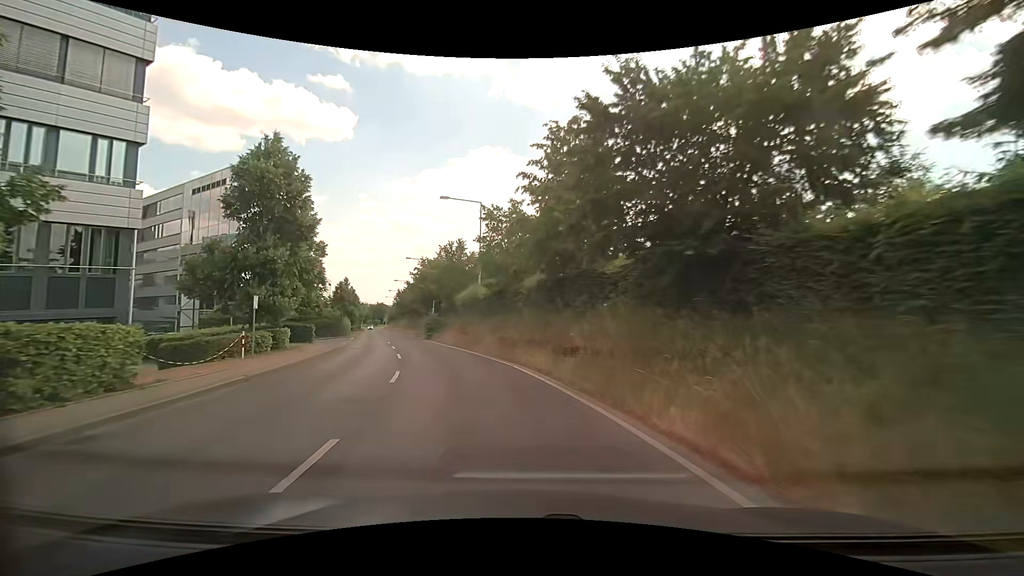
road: tertiary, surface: asphalt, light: Day
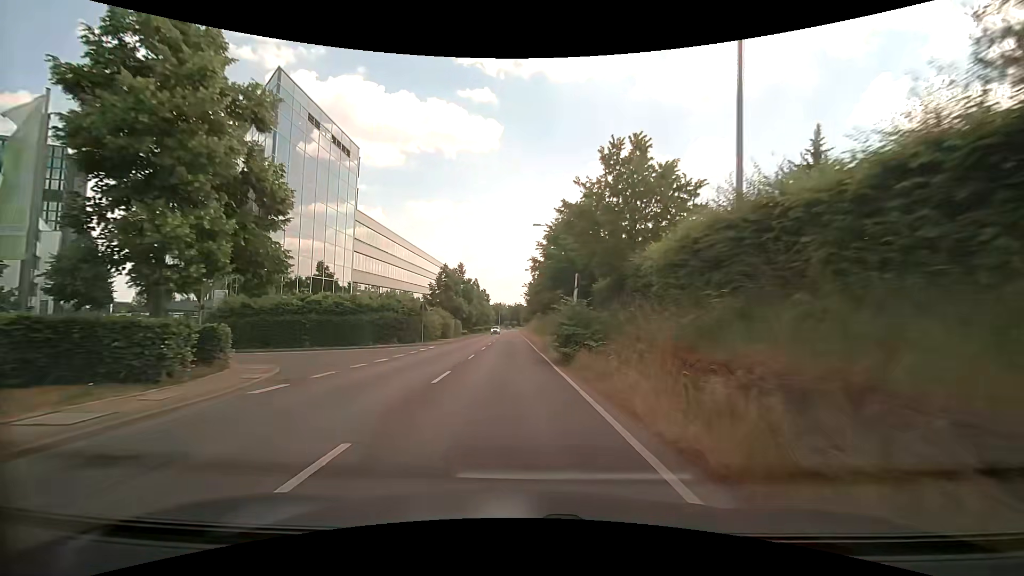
(-4.6, +27.7) m; -16°
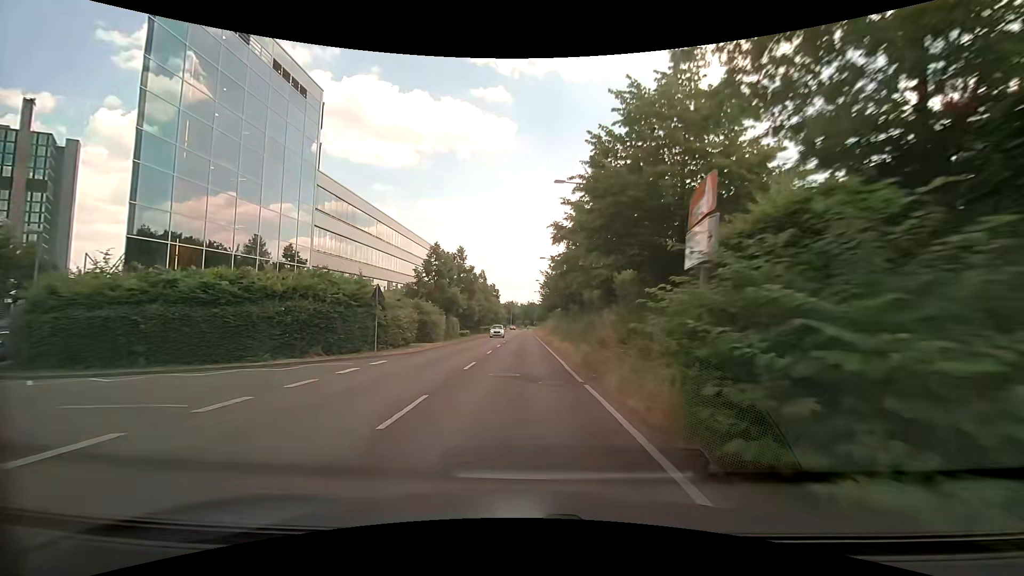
(-0.3, +14.4) m; -1°
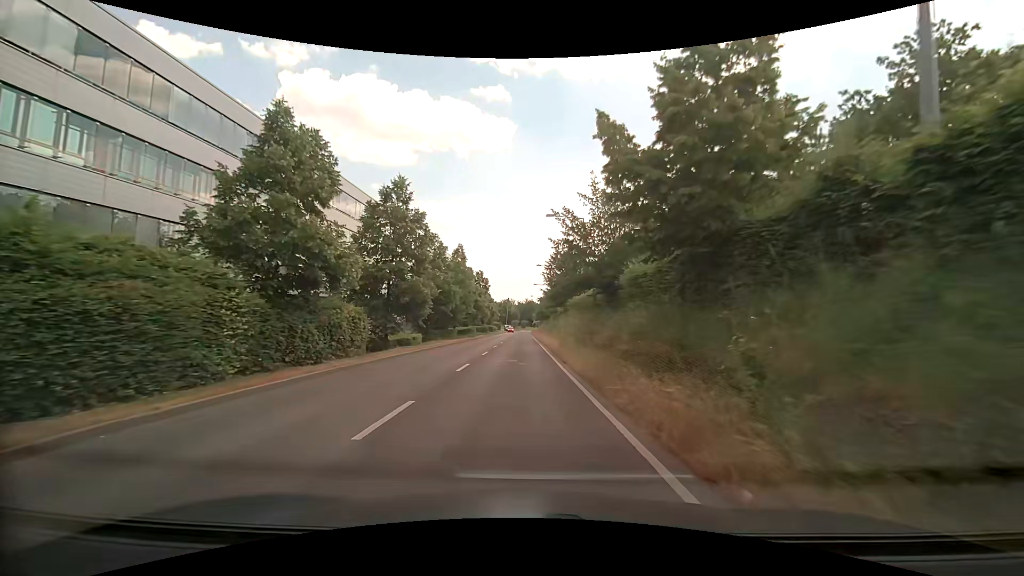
(+0.1, +27.8) m; 0°
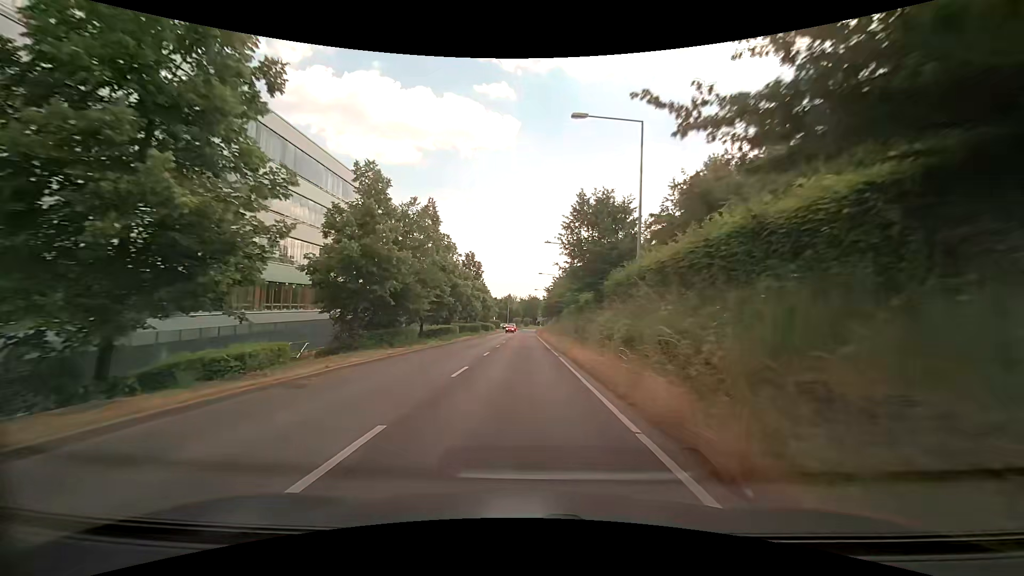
(-0.1, +20.7) m; 0°
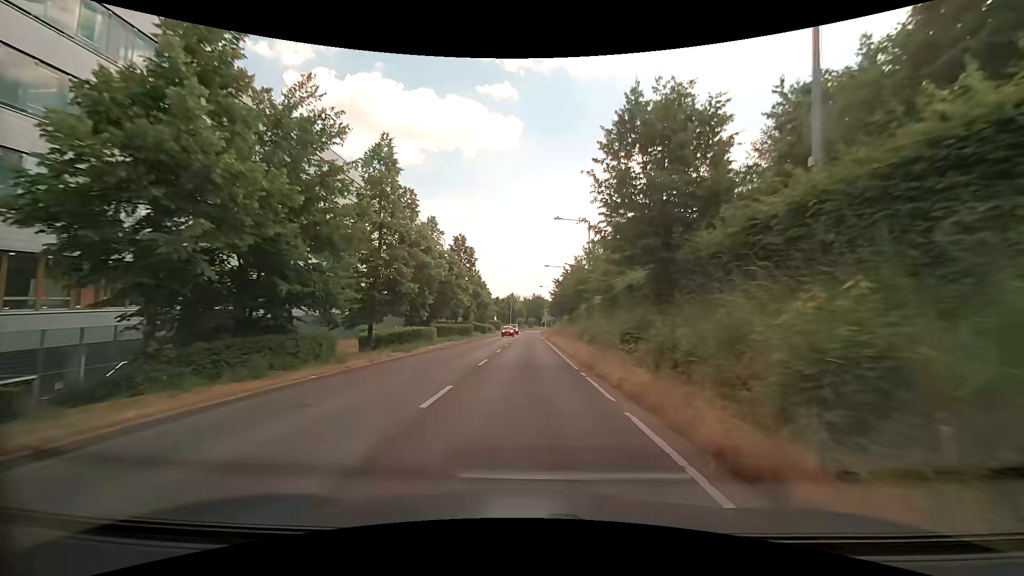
(-0.1, +13.8) m; -1°
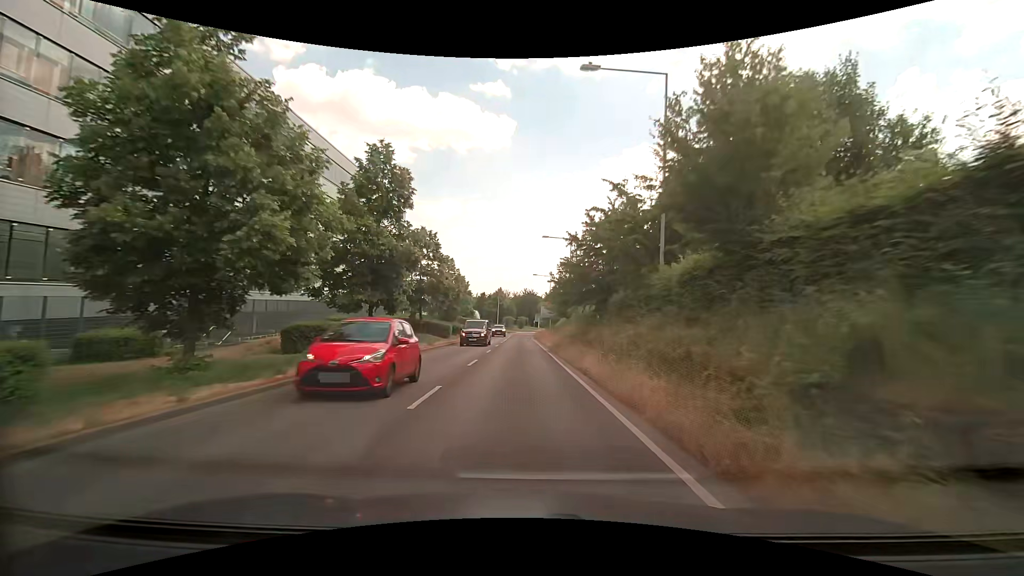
(+0.5, +27.6) m; +1°
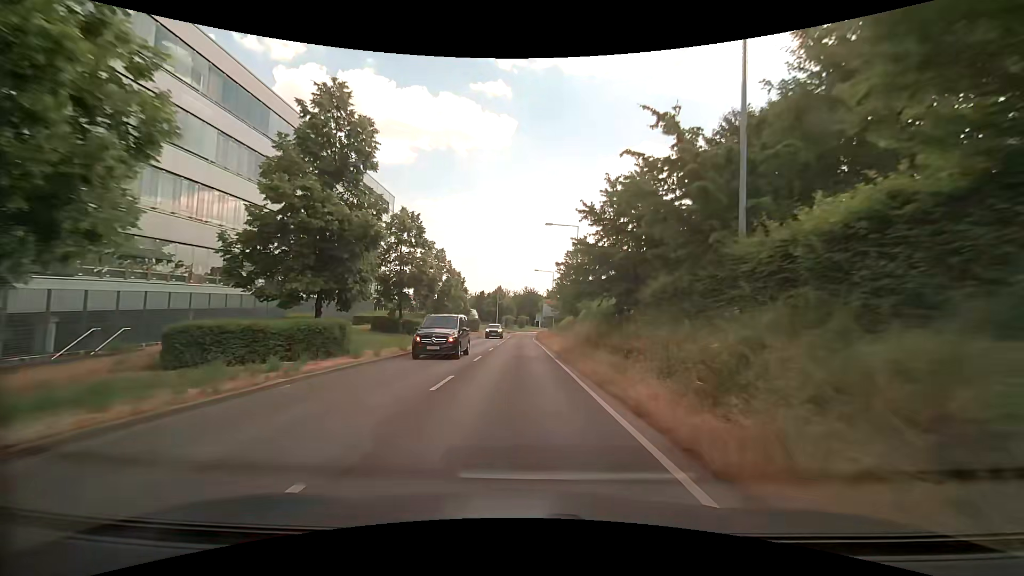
(+0.1, +6.9) m; +1°
(0, +10) (0, +20) (0, +30) (0, +40) (0, +50) (0, +60) (0, +70) (0, +80) (+1, +90) (+1, +100) m
